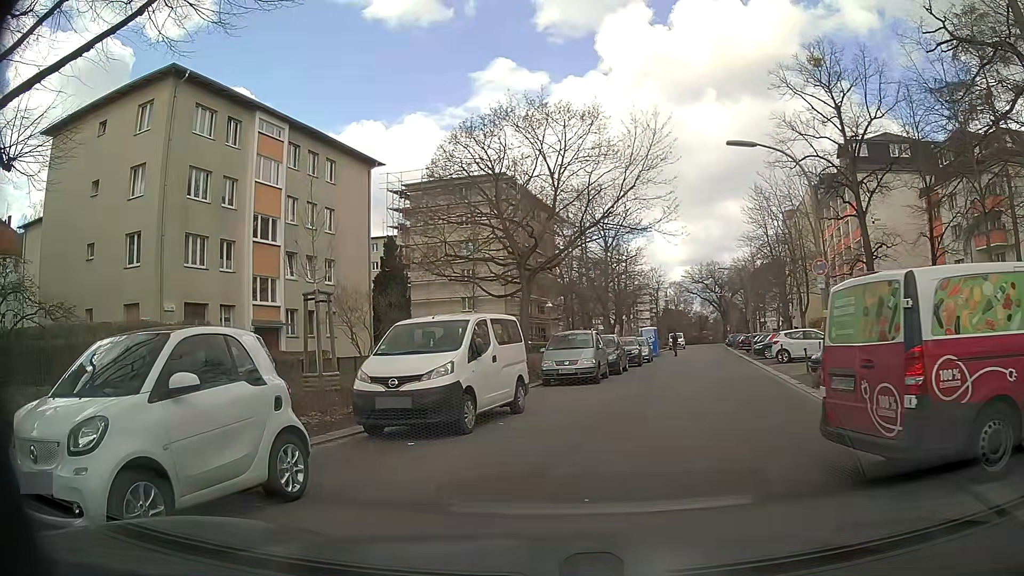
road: residential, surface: asphalt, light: Day
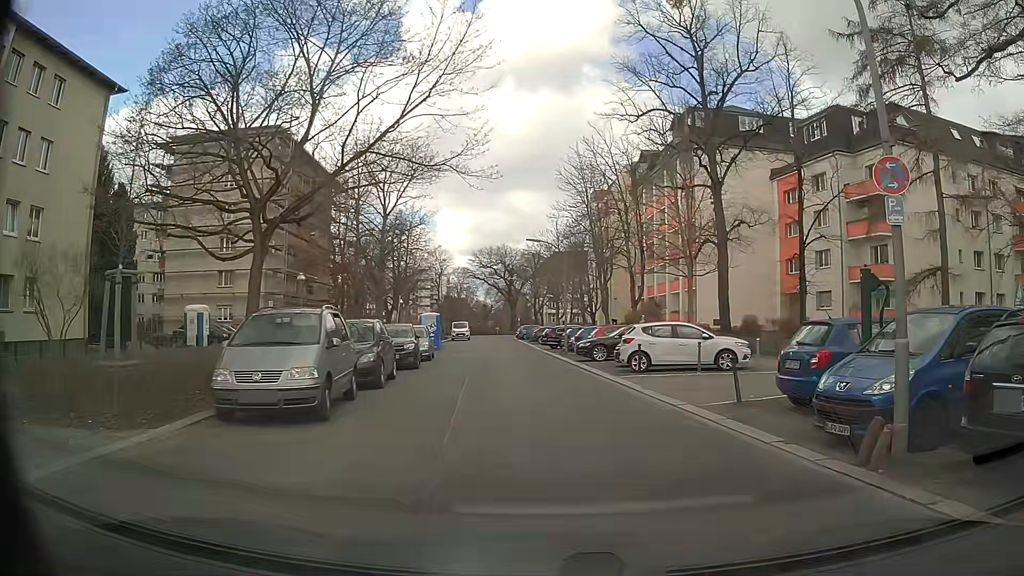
(+1.4, +11.2) m; +19°
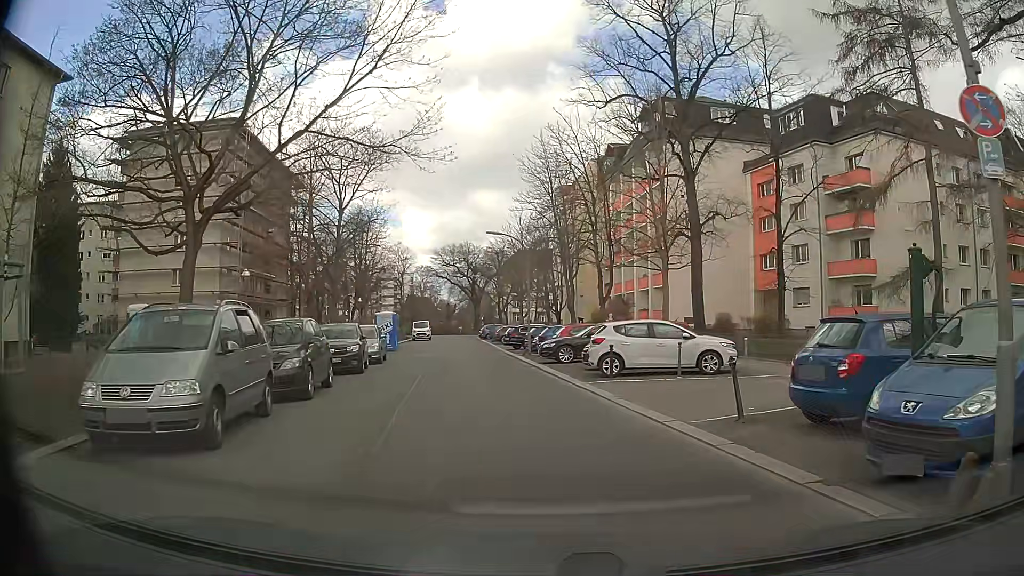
(+0.1, +2.4) m; +3°
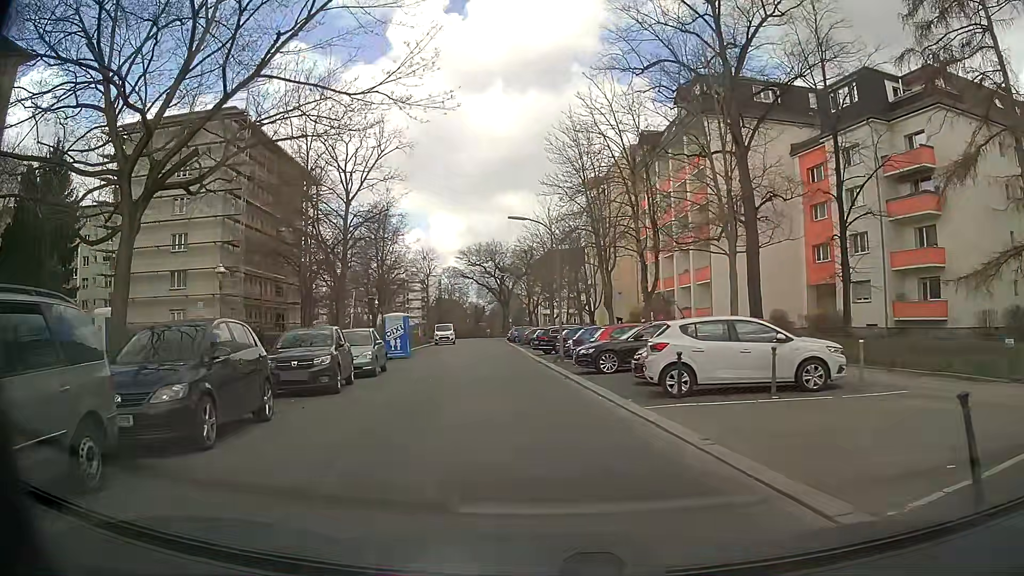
(0.0, +5.4) m; 0°
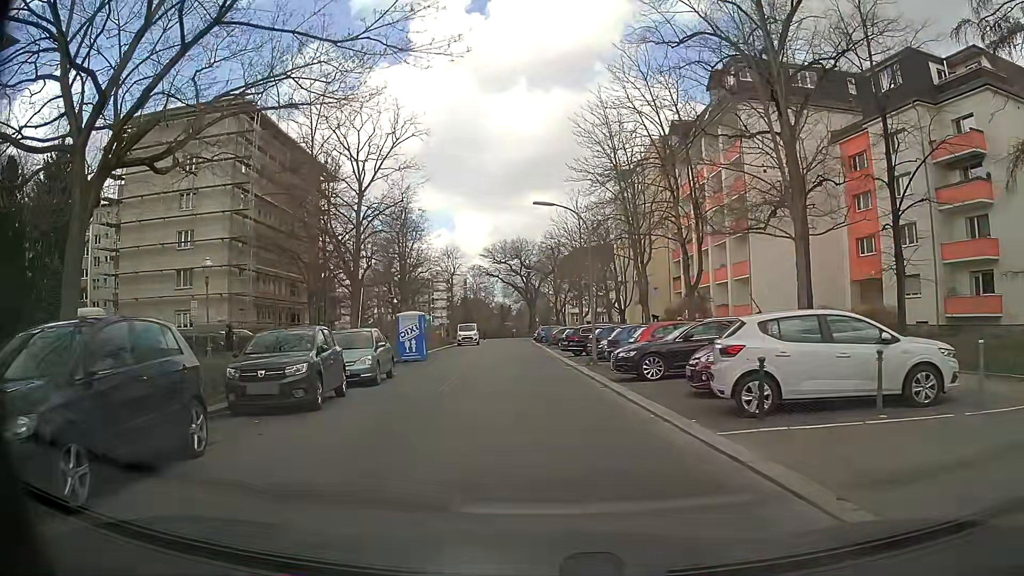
(-0.1, +3.2) m; -3°
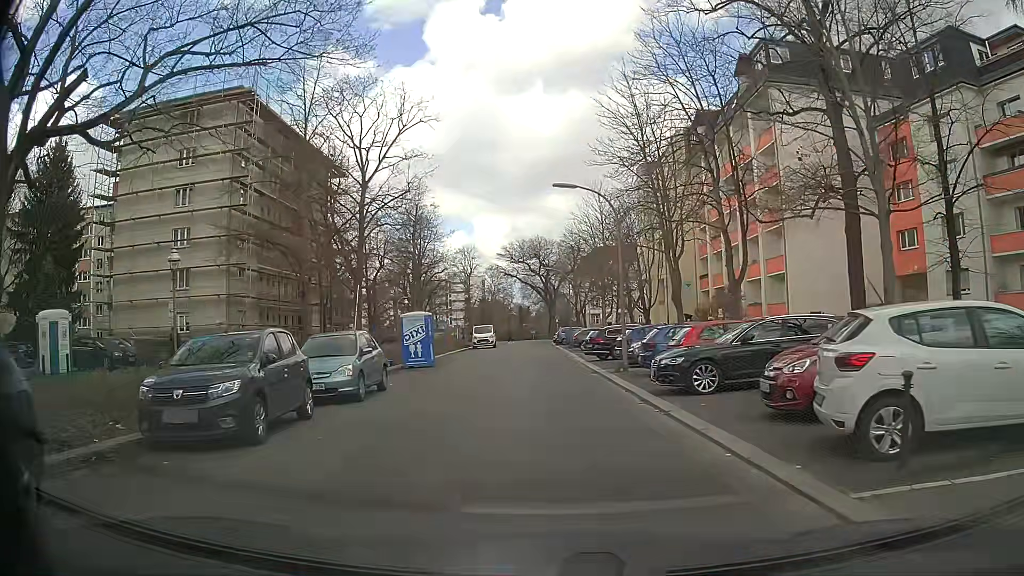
(-0.1, +3.5) m; -2°
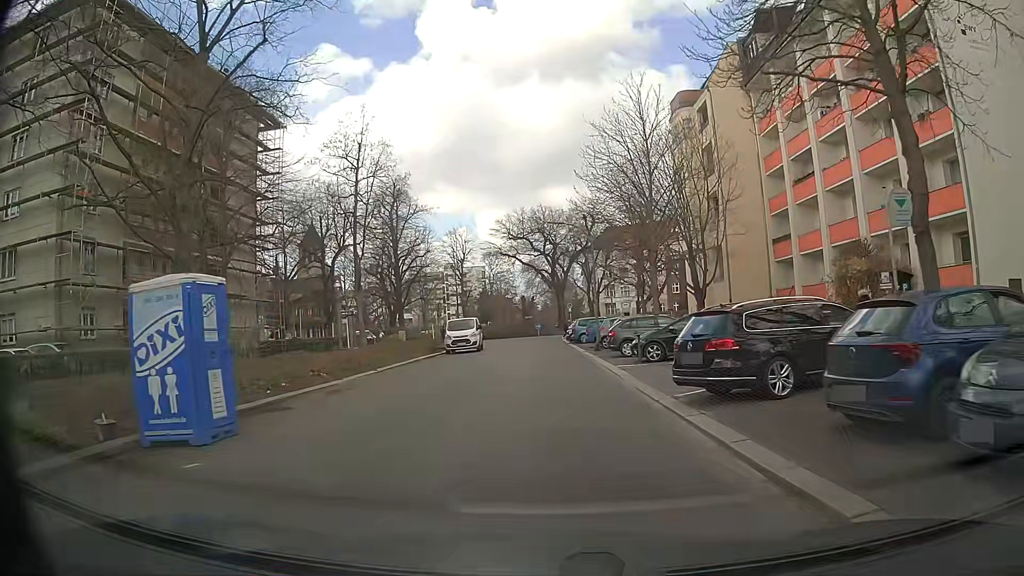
(0.0, +20.0) m; -2°
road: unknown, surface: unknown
